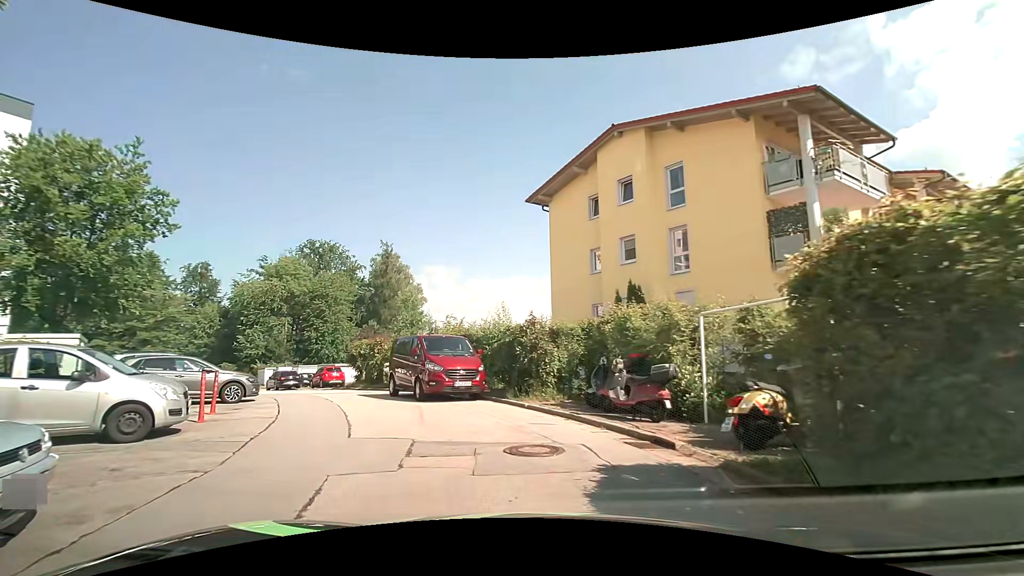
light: Day
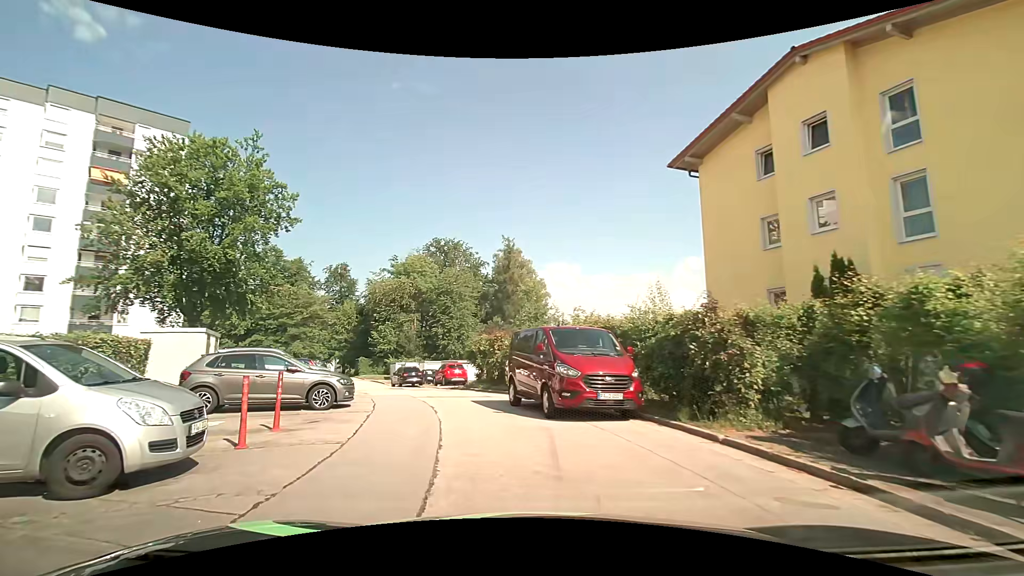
(-0.5, +4.3) m; -15°
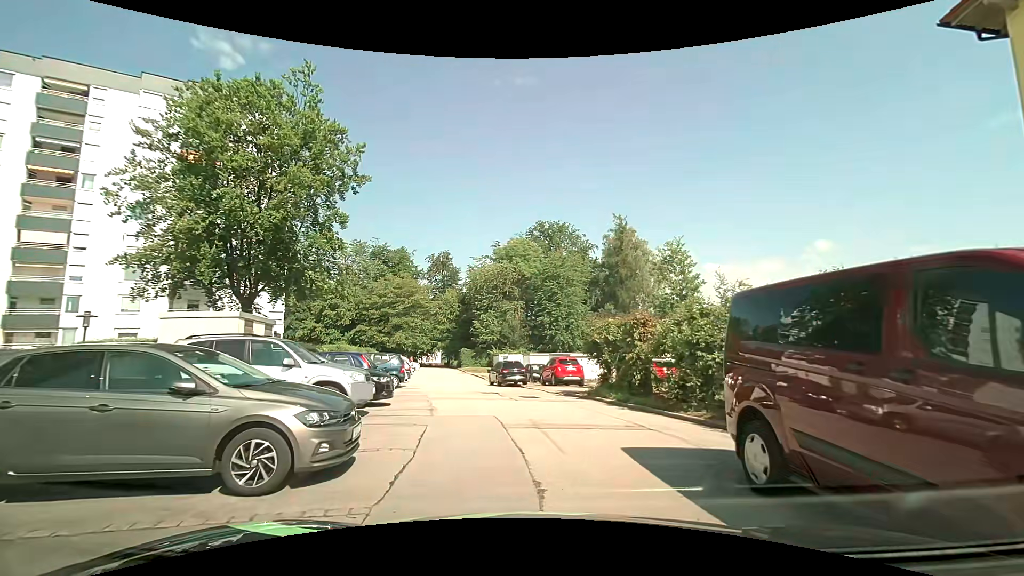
(-1.1, +8.1) m; -11°
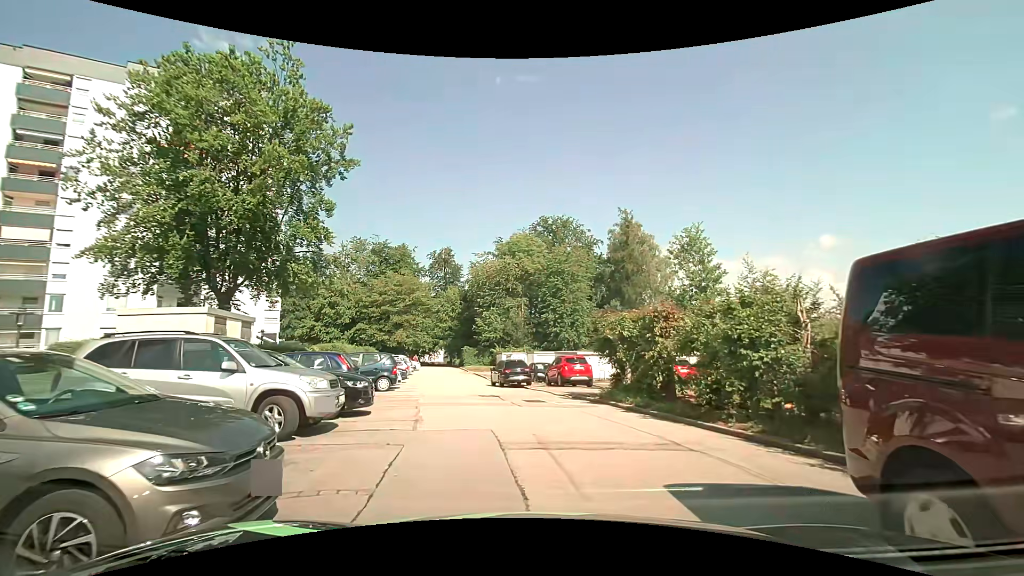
(0.0, +2.0) m; 0°
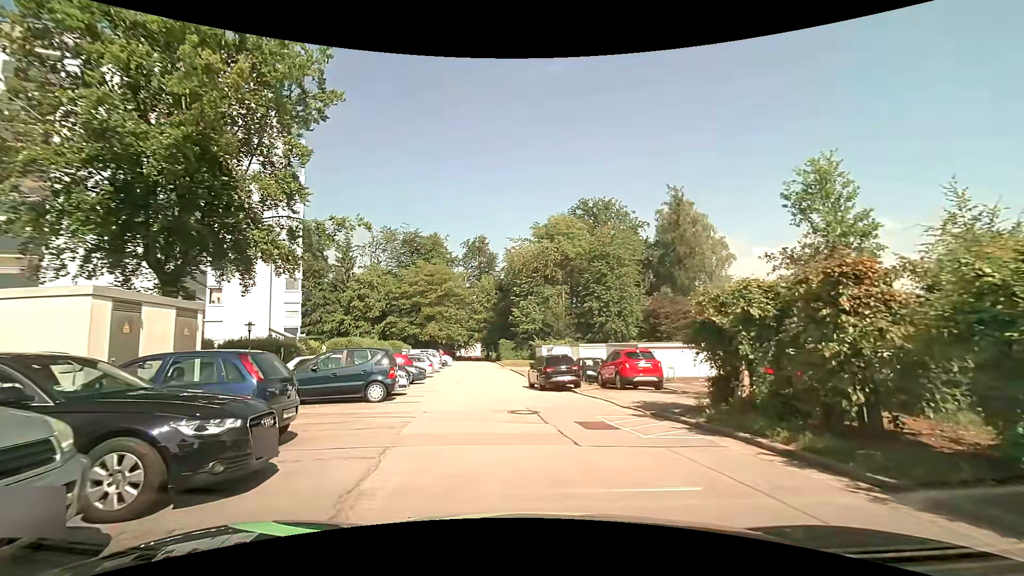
(-0.3, +6.1) m; -5°
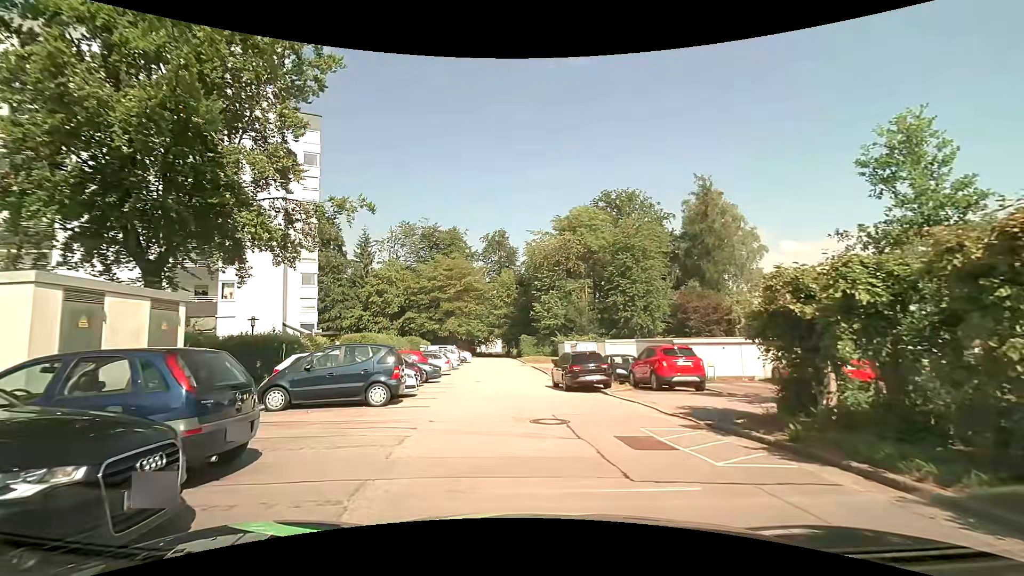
(0.0, +2.0) m; -3°
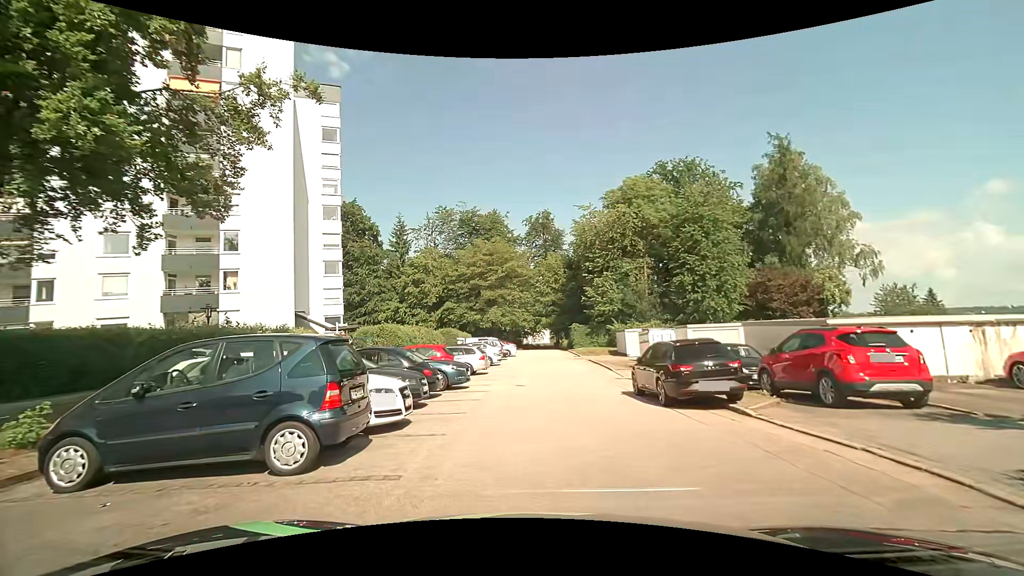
(-0.4, +7.0) m; -3°
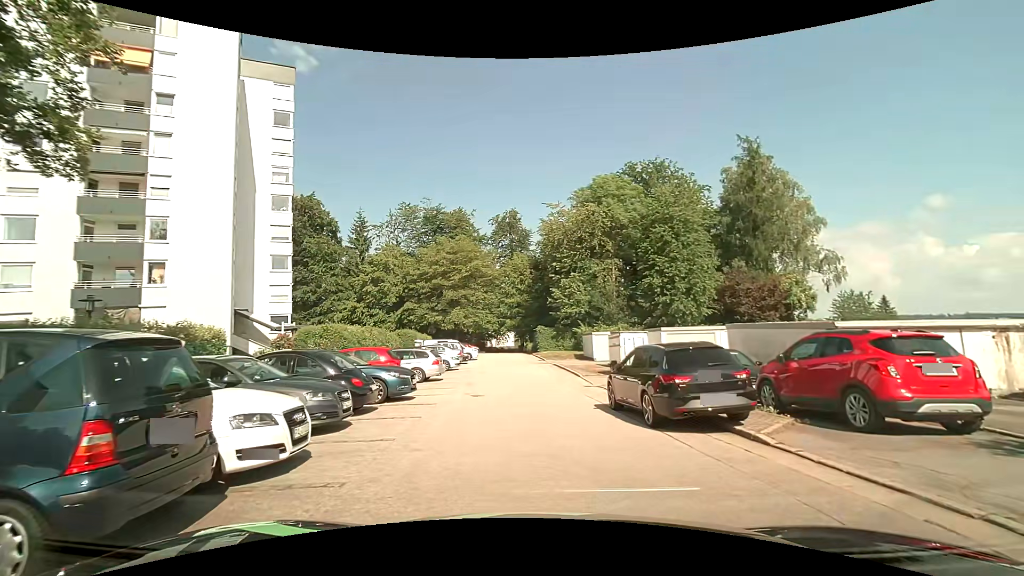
(-0.1, +2.5) m; +3°
